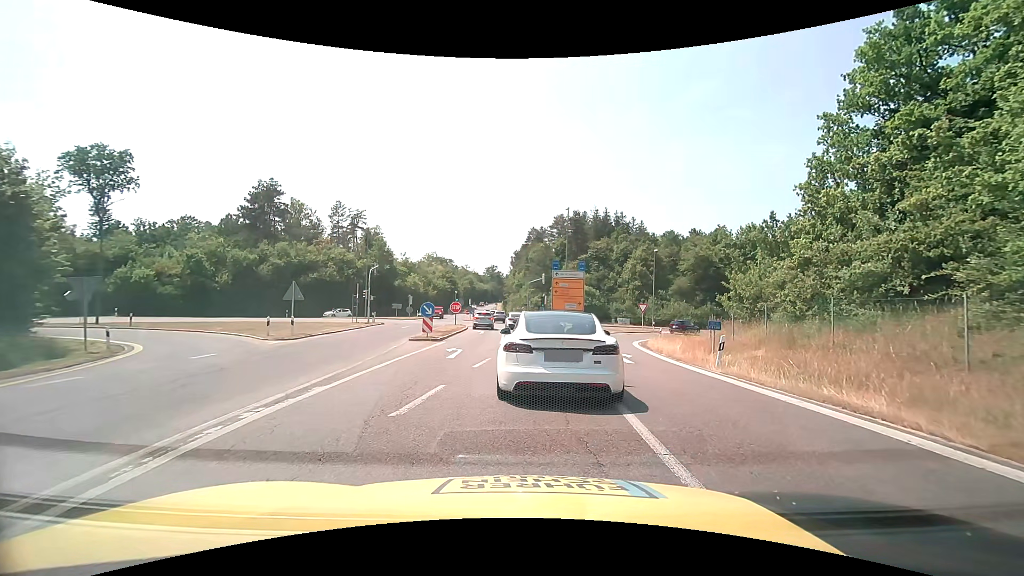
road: motorway_link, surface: asphalt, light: Day
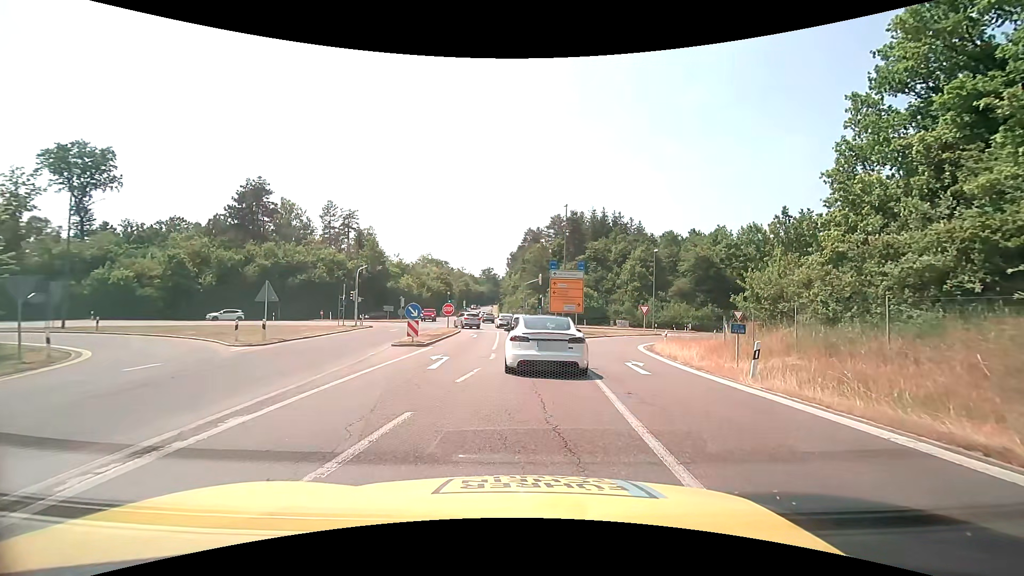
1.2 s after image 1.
(0.0, +2.7) m; +1°
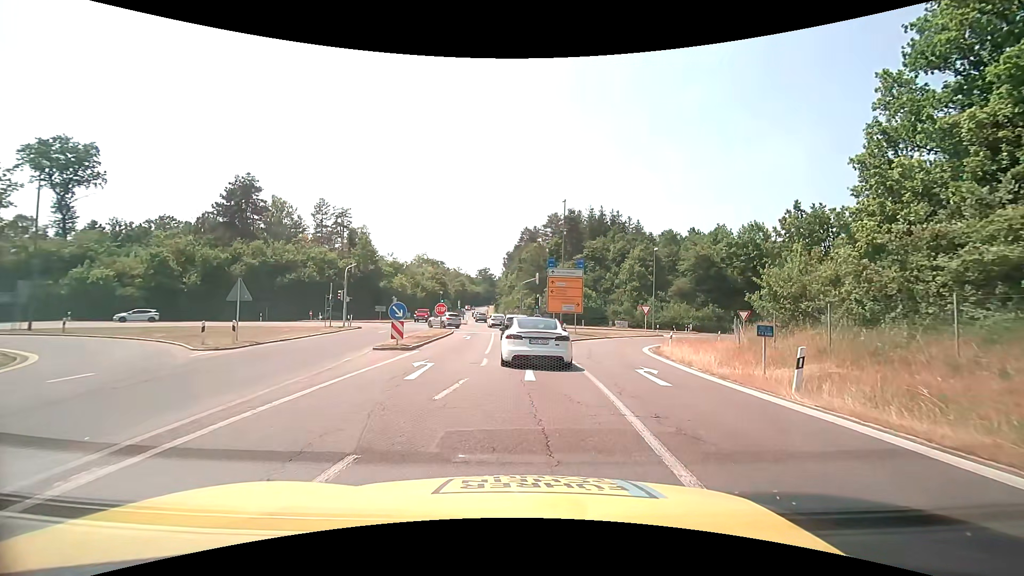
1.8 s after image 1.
(0.0, +2.3) m; 0°
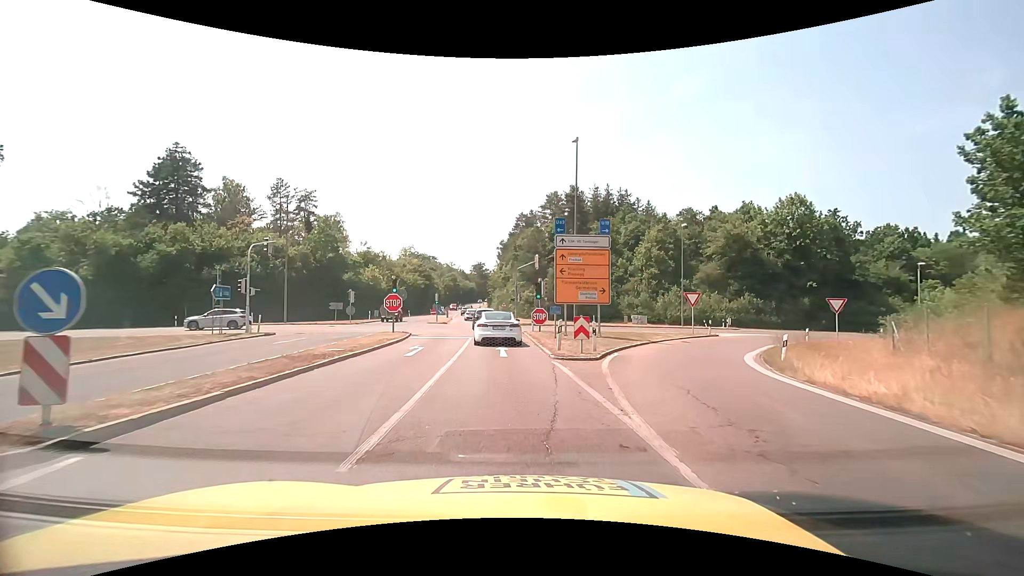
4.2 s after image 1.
(+0.2, +15.7) m; +1°
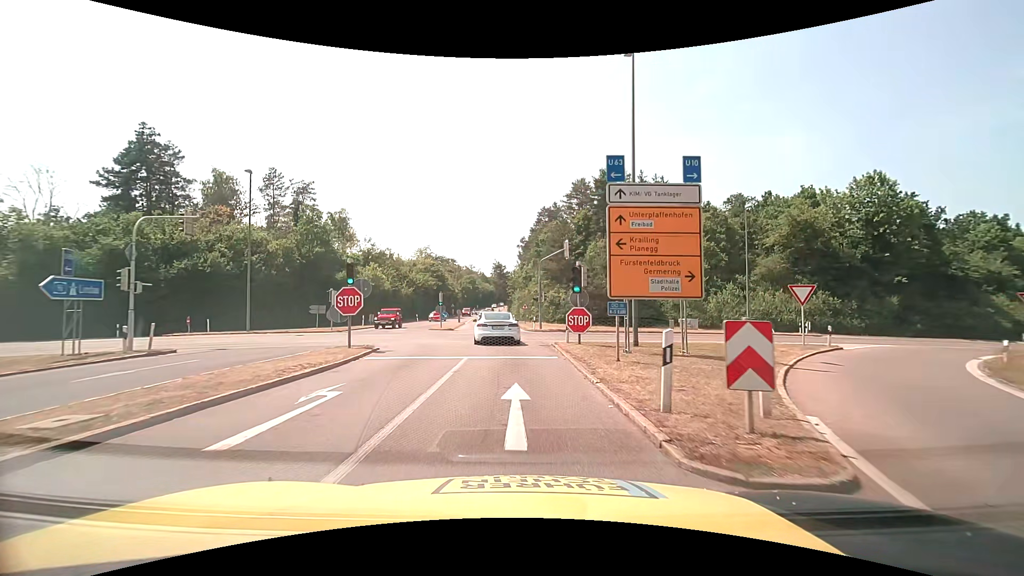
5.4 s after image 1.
(-0.3, +11.1) m; -3°
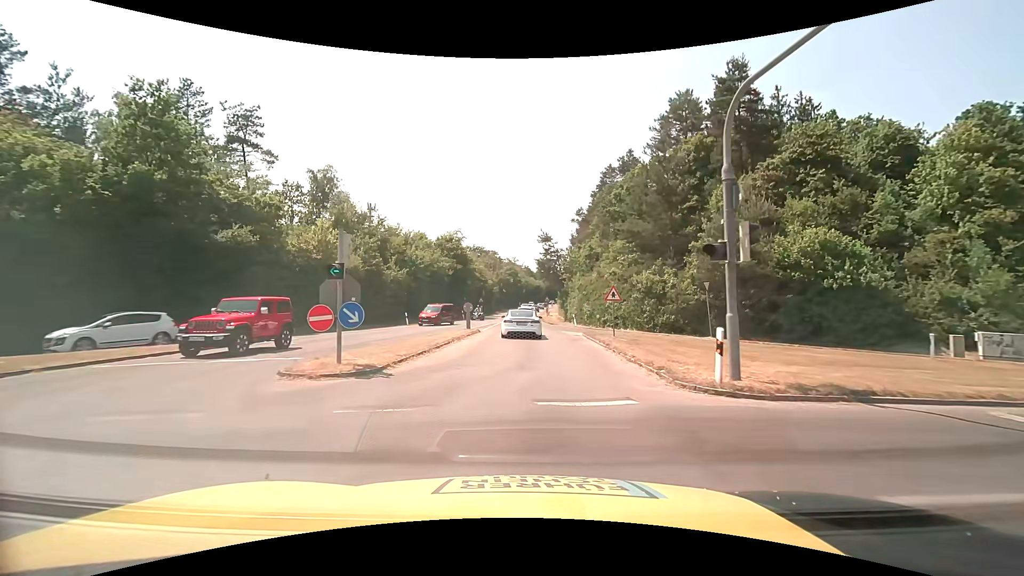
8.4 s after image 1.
(-1.7, +31.9) m; -6°
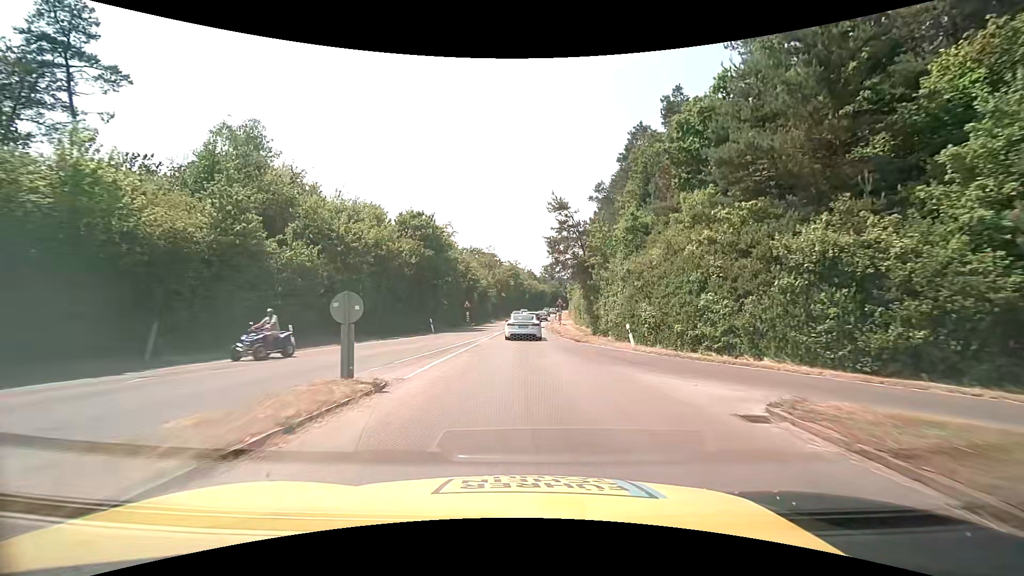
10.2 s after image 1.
(+0.1, +21.5) m; 0°
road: tertiary
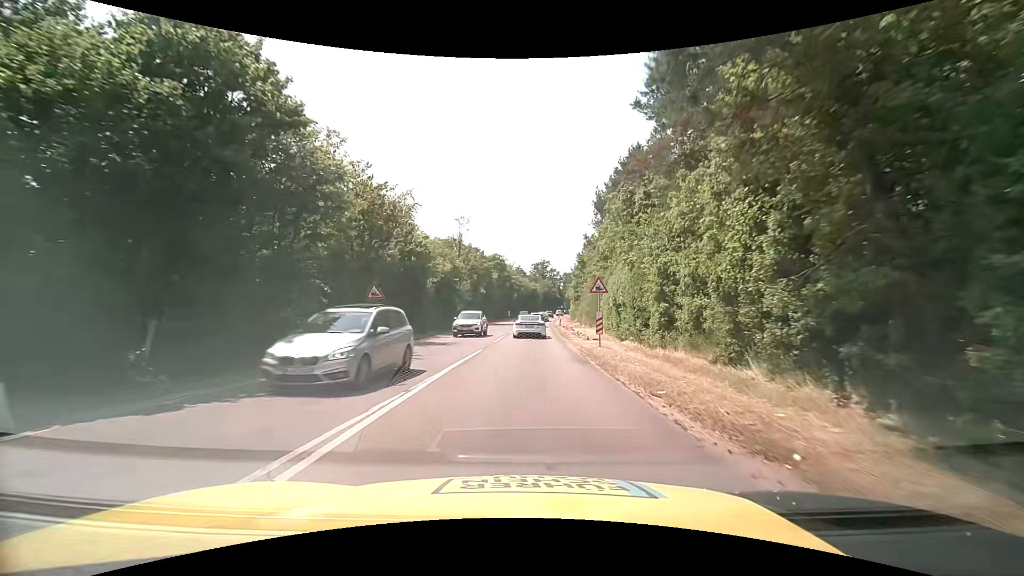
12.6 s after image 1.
(-0.1, +30.9) m; +1°
(0, +10) (0, +20) (0, +30) (+1, +40) (+1, +50) (+2, +60) (+2, +70) (+3, +80) (+3, +90) (+4, +100) m
